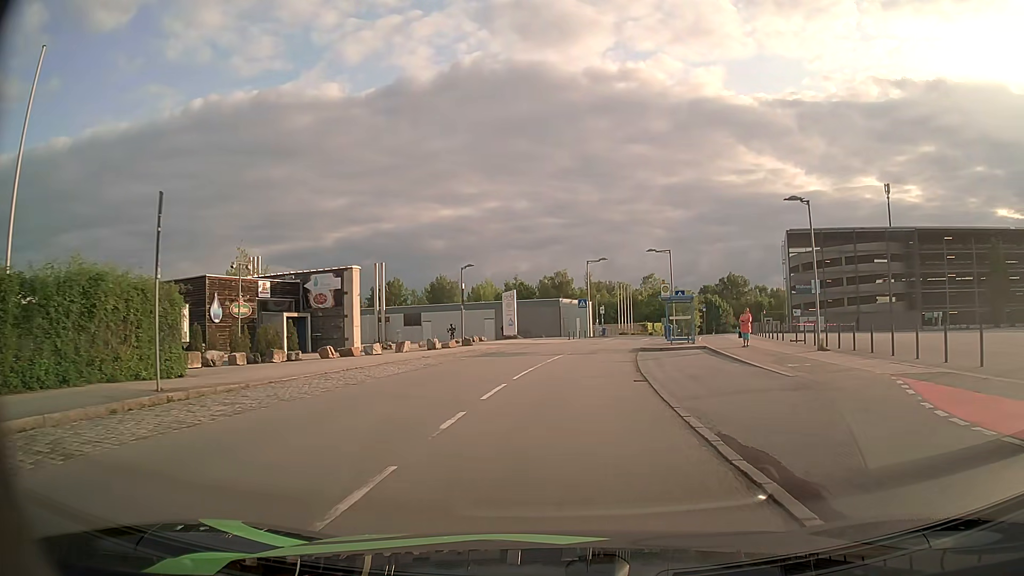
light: Day
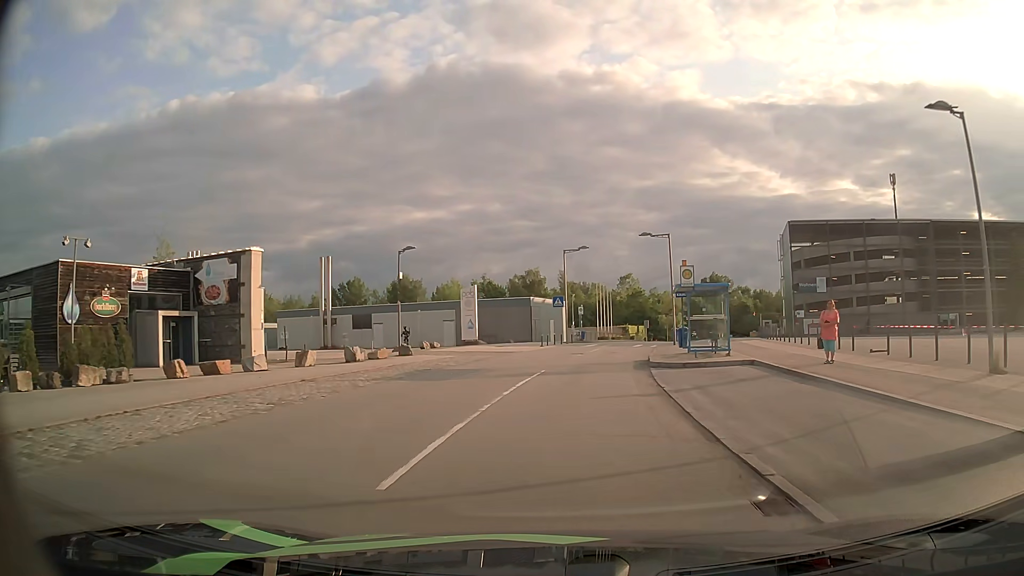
(+0.2, +11.2) m; +2°
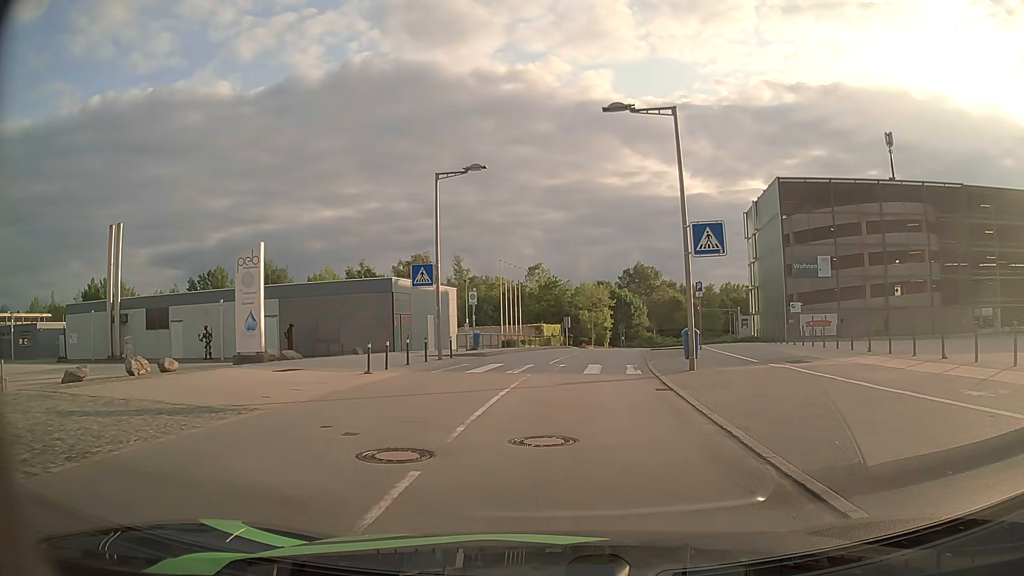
(+1.6, +25.5) m; +8°
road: residential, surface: asphalt
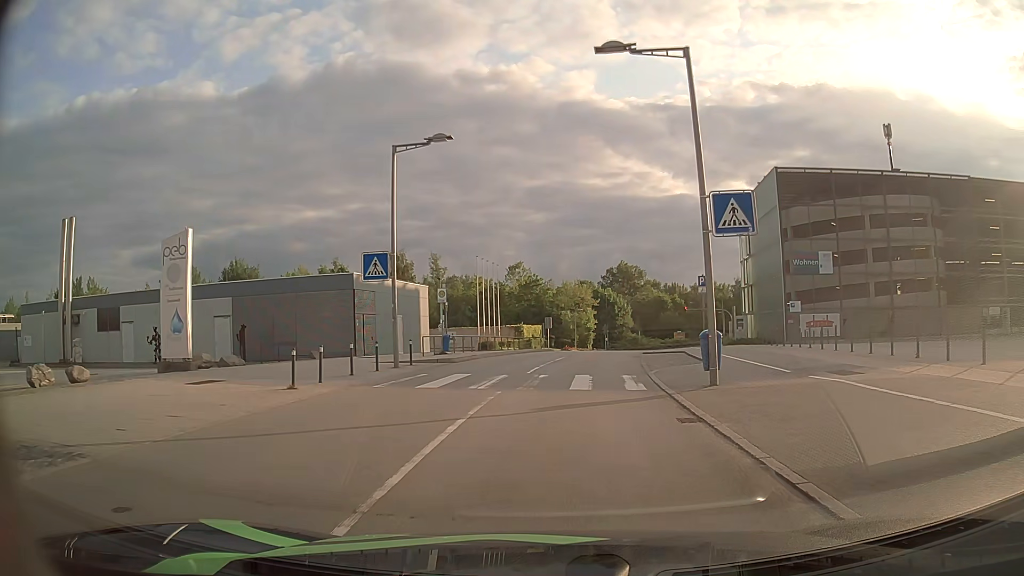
(+0.1, +4.3) m; +2°
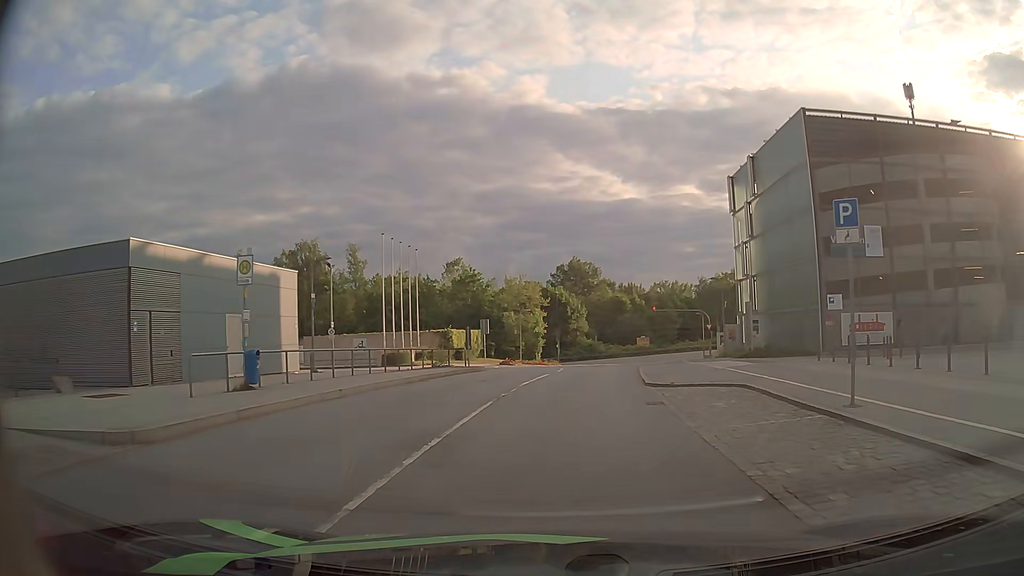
(+0.6, +16.9) m; +5°
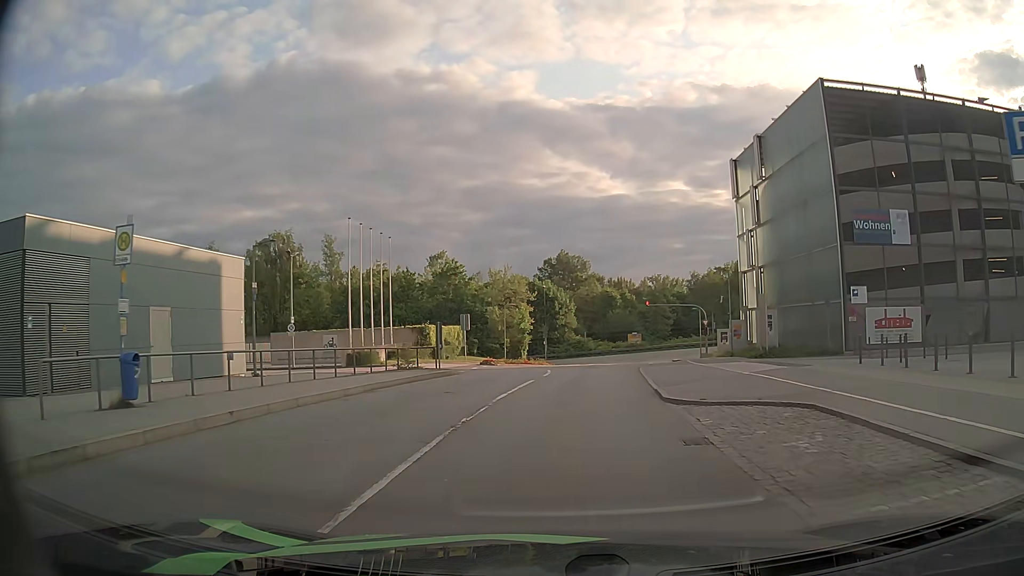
(0.0, +4.7) m; +1°
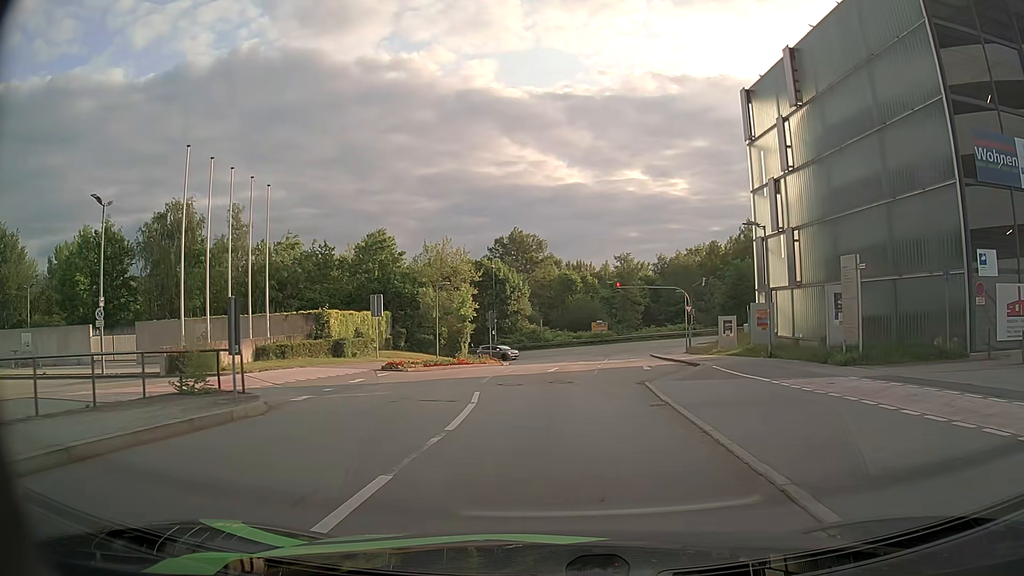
(+0.5, +14.1) m; +4°
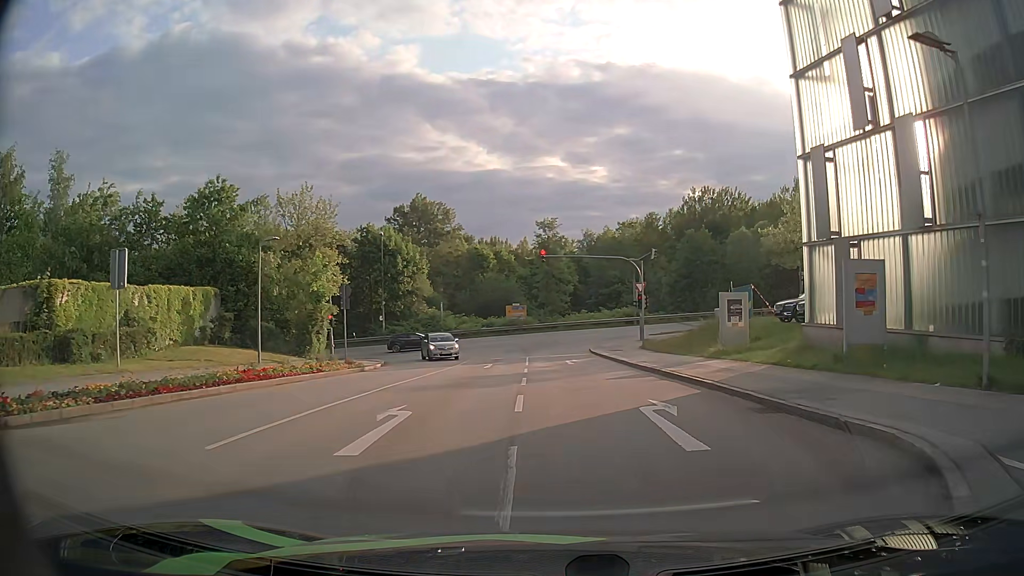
(+0.9, +17.5) m; +6°
